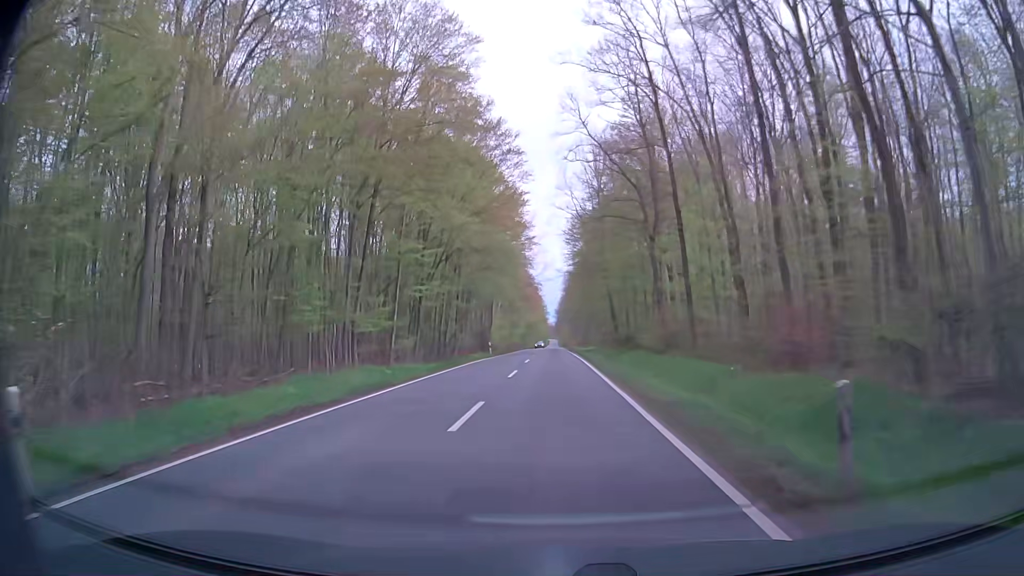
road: secondary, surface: asphalt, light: Day
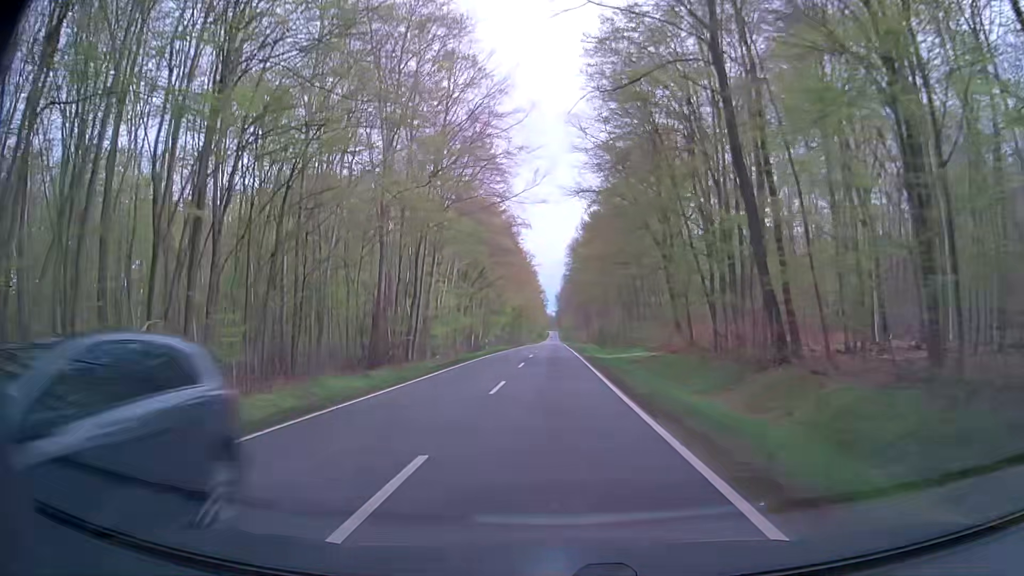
(-0.2, +54.1) m; 0°
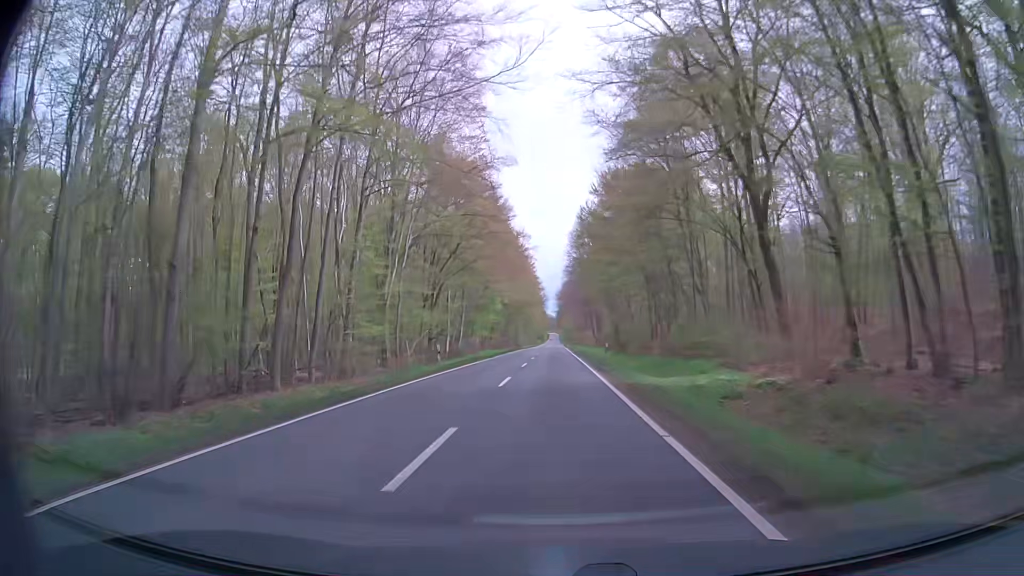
(-0.1, +21.7) m; 0°
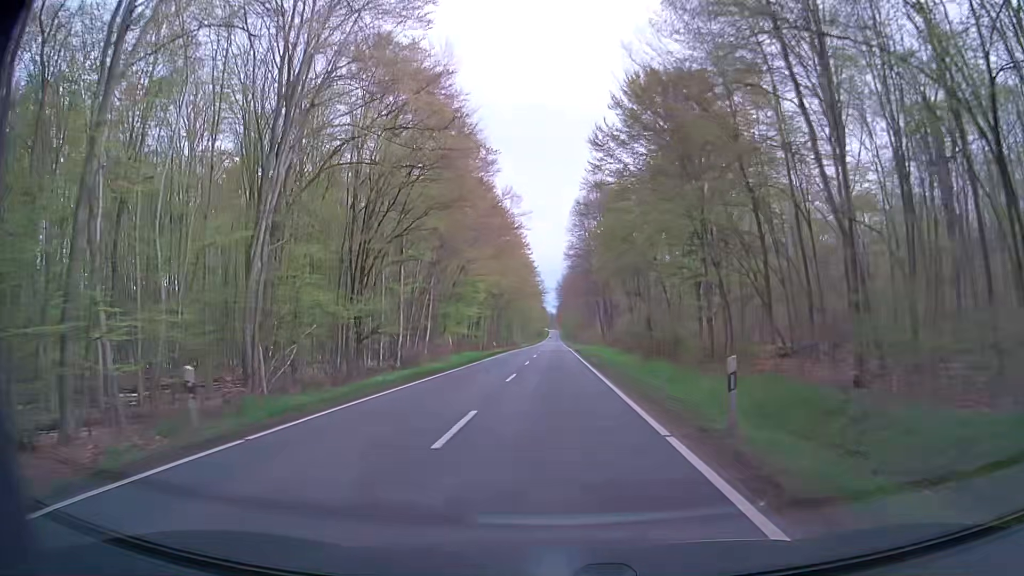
(0.0, +21.7) m; 0°
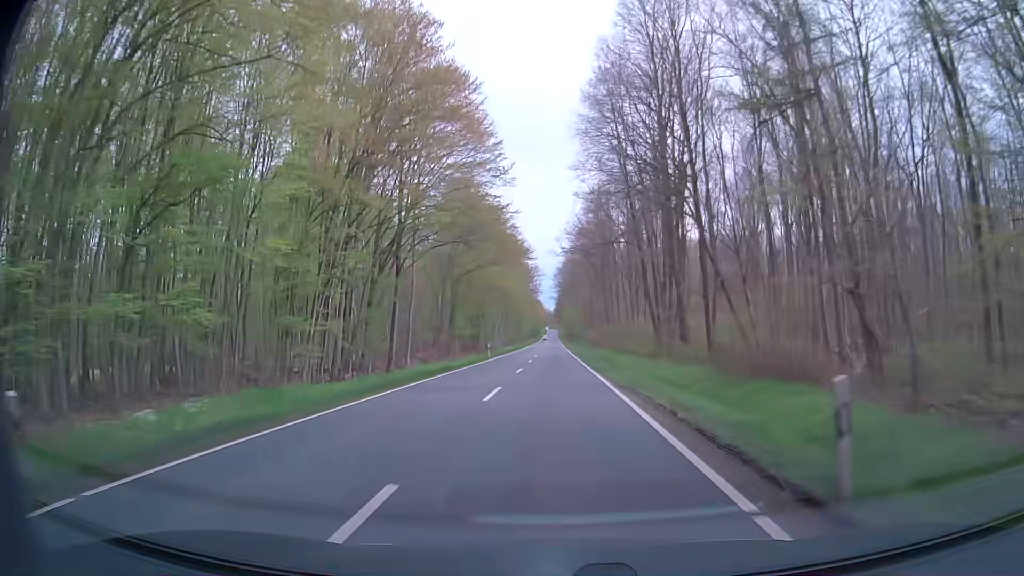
(+0.3, +54.1) m; 0°
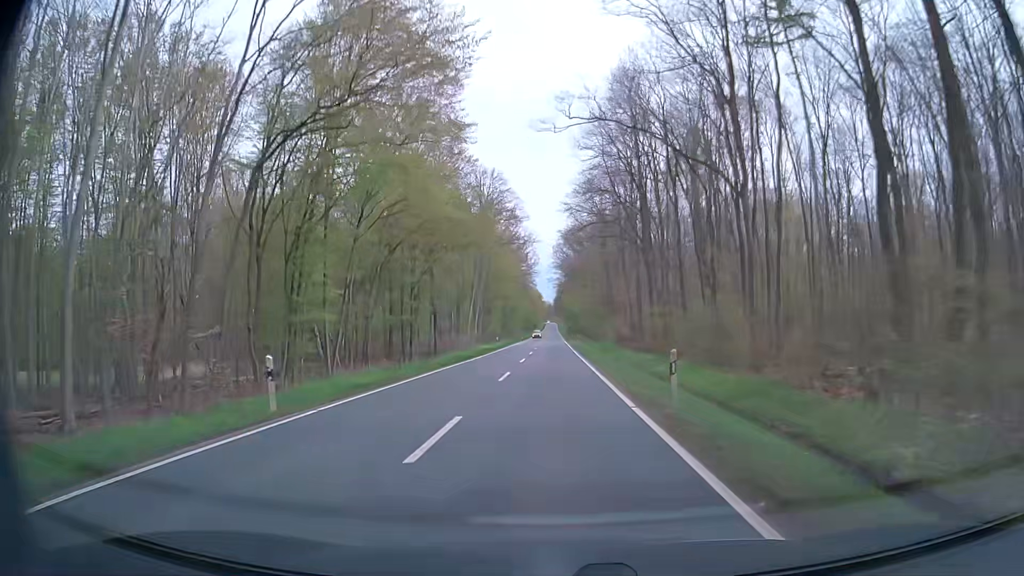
(+0.4, +43.2) m; 0°
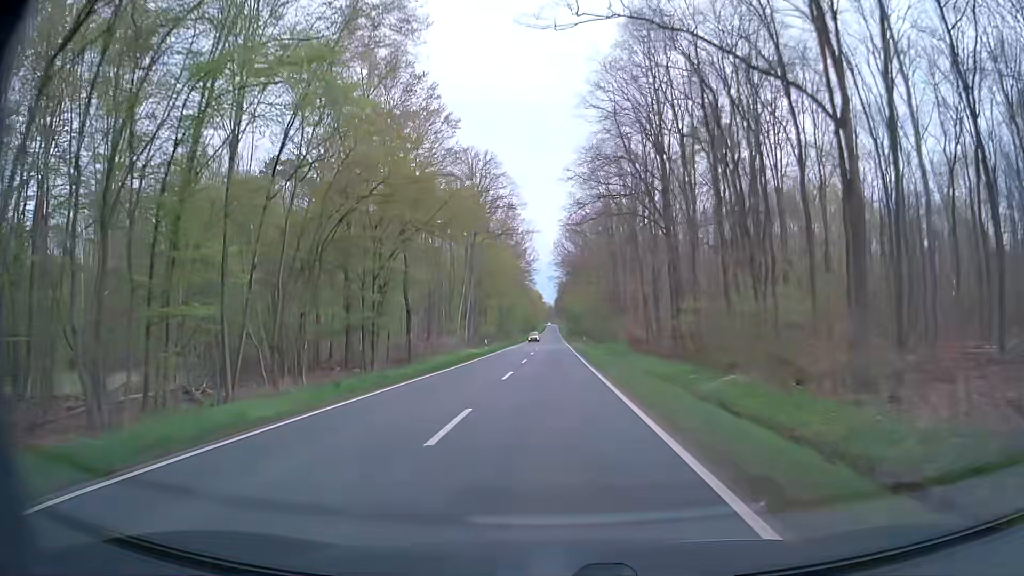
(0.0, +10.8) m; 0°
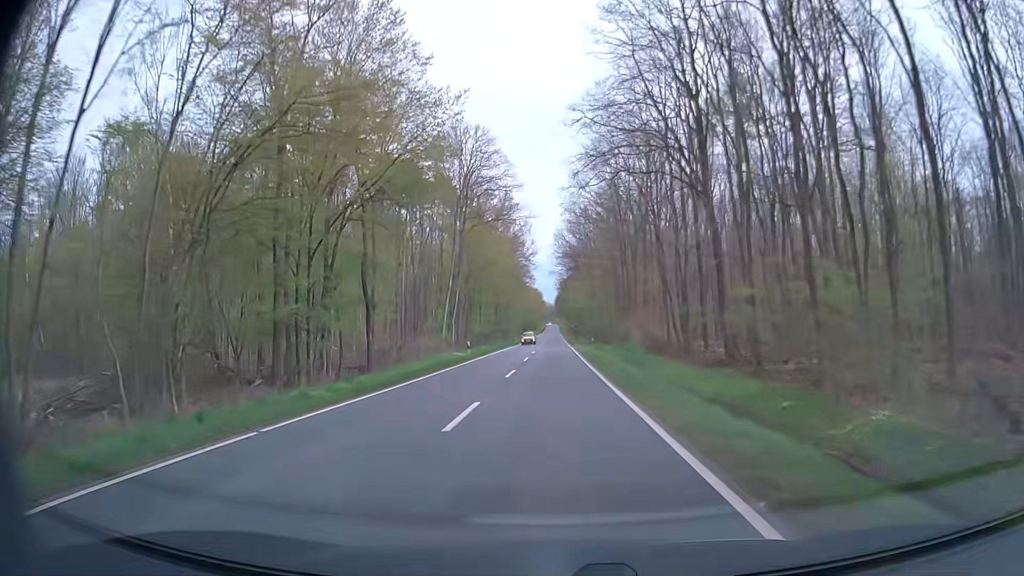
(+0.1, +10.8) m; 0°
(0, +10) (0, +20) (0, +30) (0, +40) (0, +50) (0, +60) (0, +70) (0, +80) (0, +90) (0, +100) m
